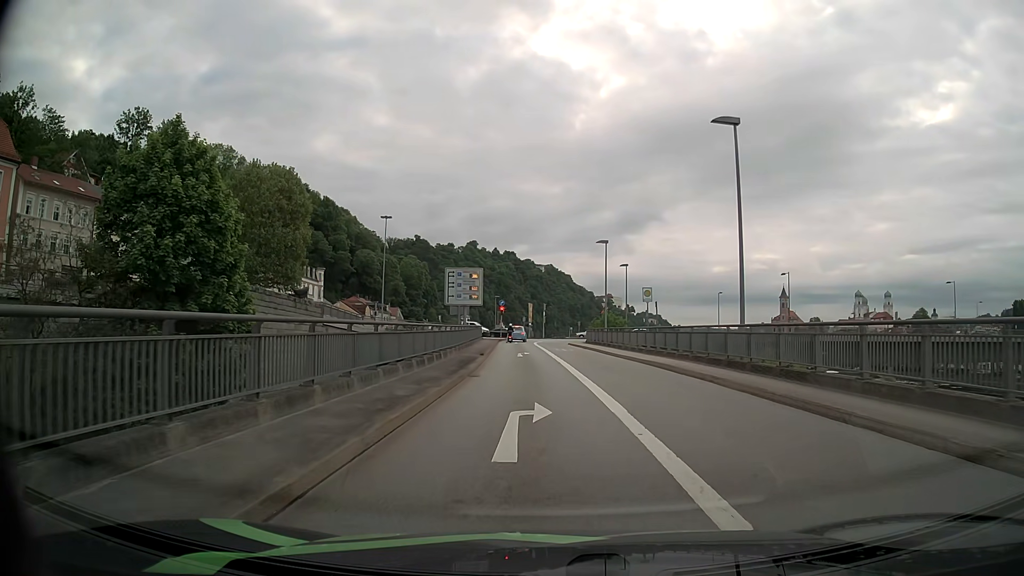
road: primary_link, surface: asphalt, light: Day
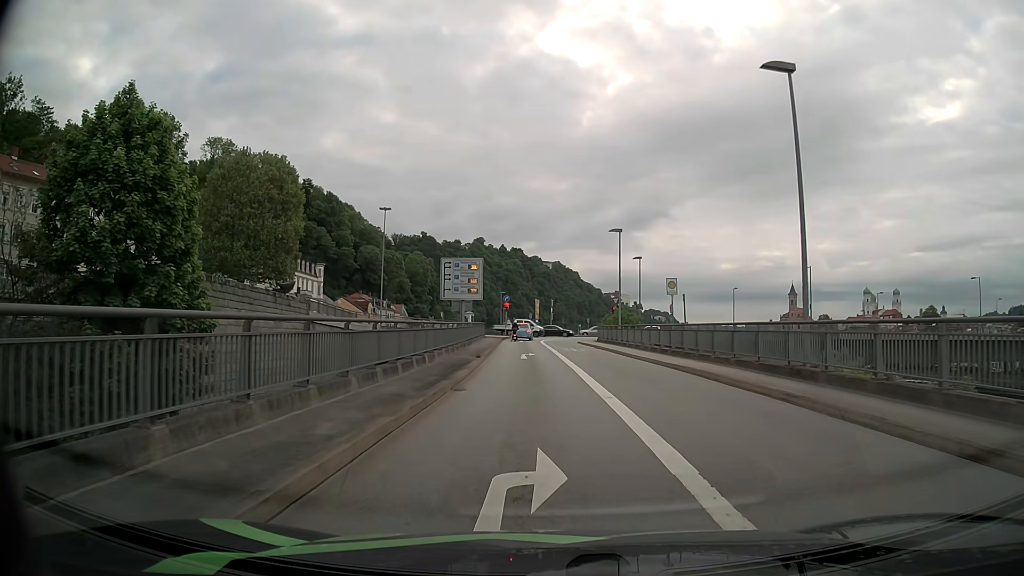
(0.0, +4.7) m; -1°
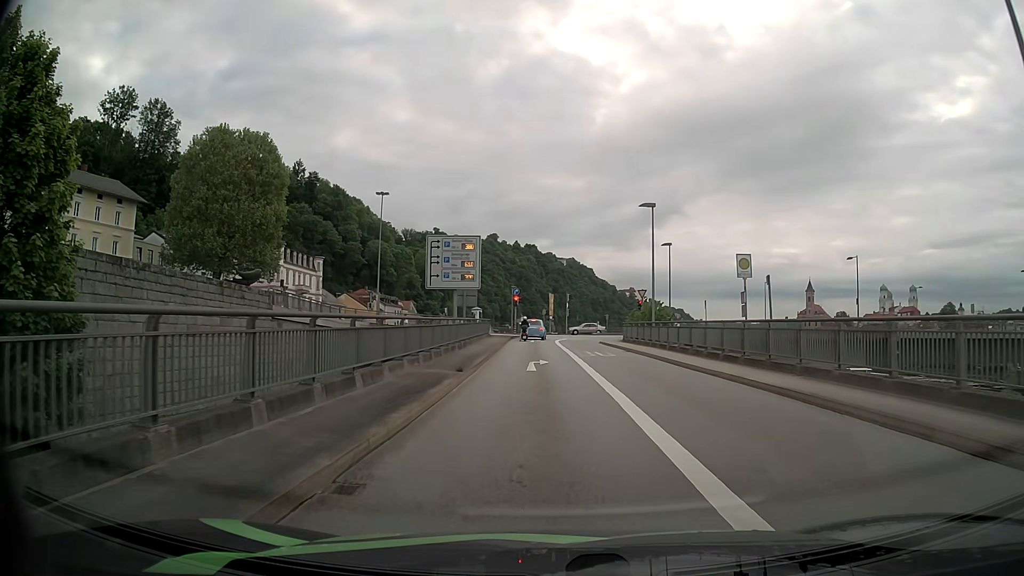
(-0.1, +8.8) m; -1°
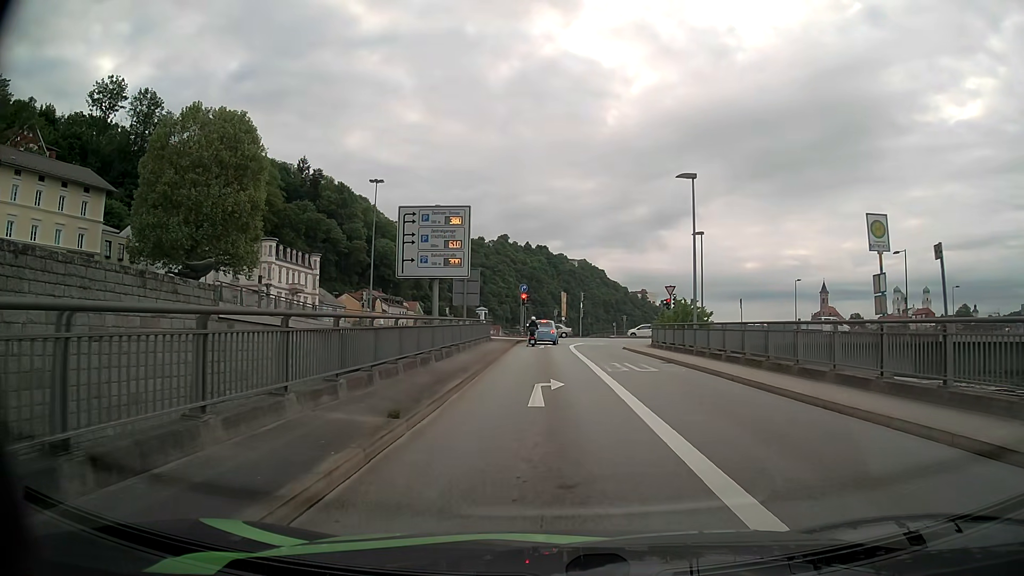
(0.0, +7.9) m; -1°
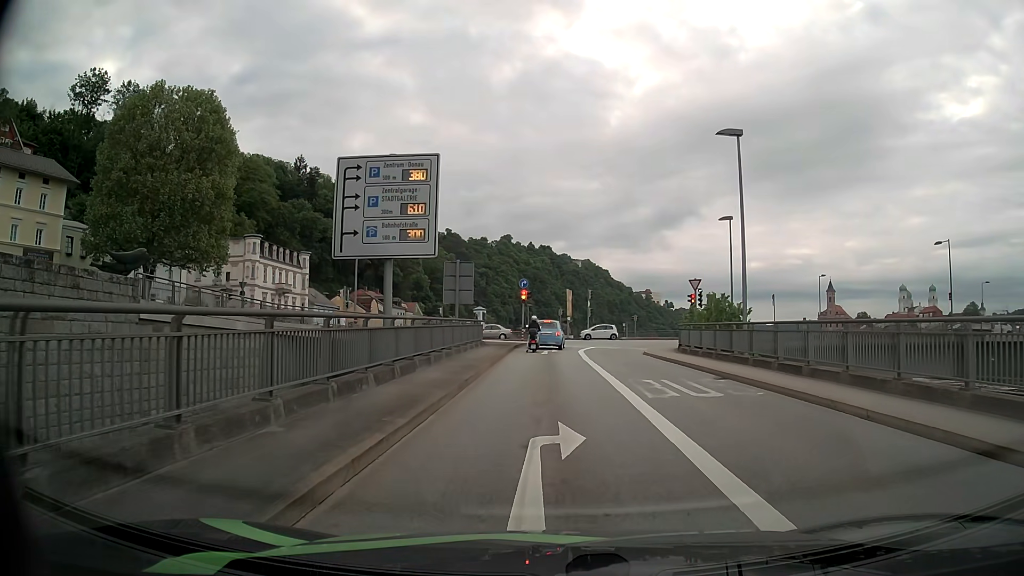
(0.0, +7.0) m; -1°
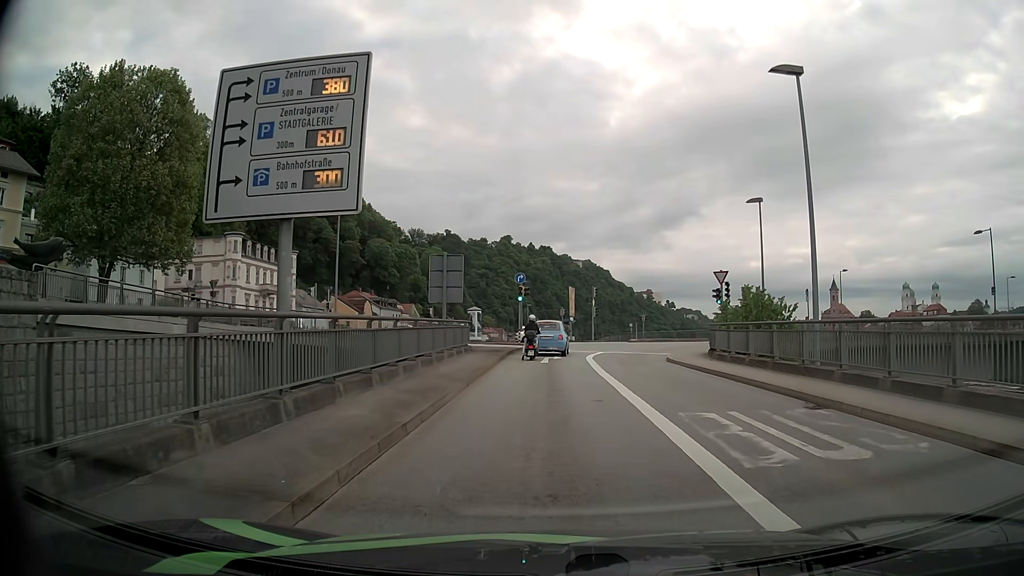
(+0.1, +6.1) m; 0°
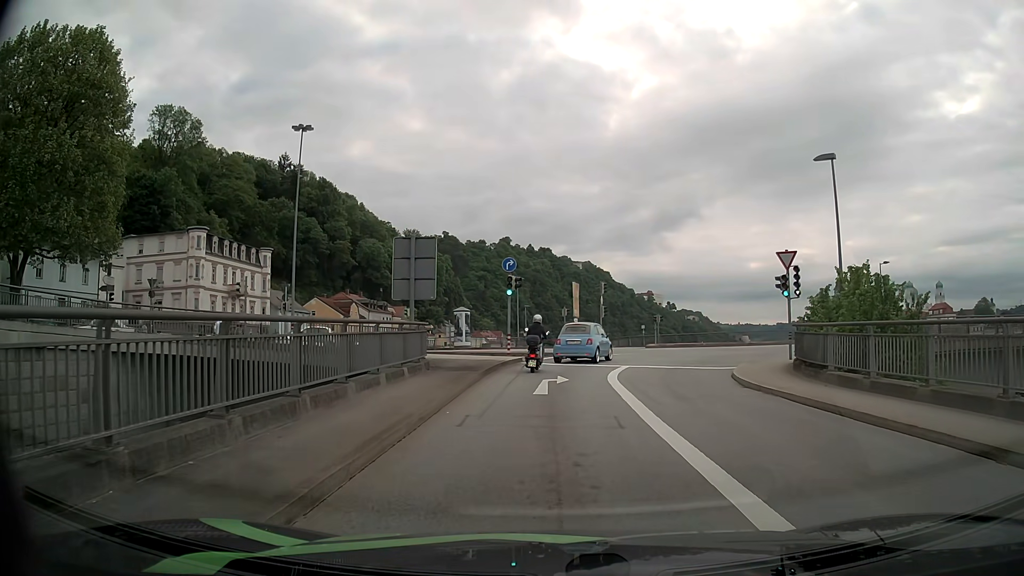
(+0.1, +10.0) m; +1°
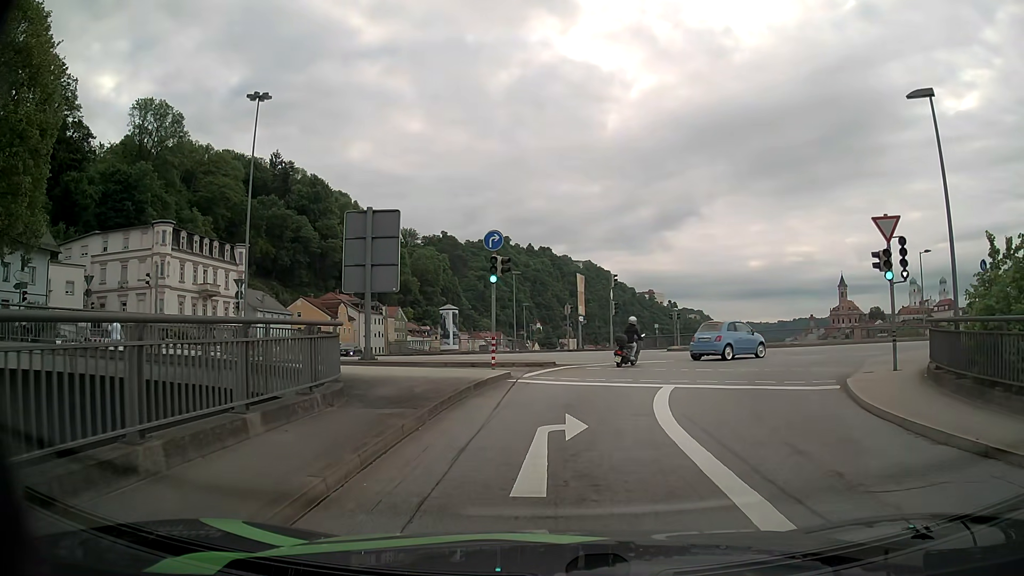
(0.0, +8.2) m; 0°
(0, +10) (+3, +20) (+10, +26) (+20, +28) (+30, +28) (+40, +27) (+50, +27) (+60, +27) (+70, +27) (+80, +27) m
